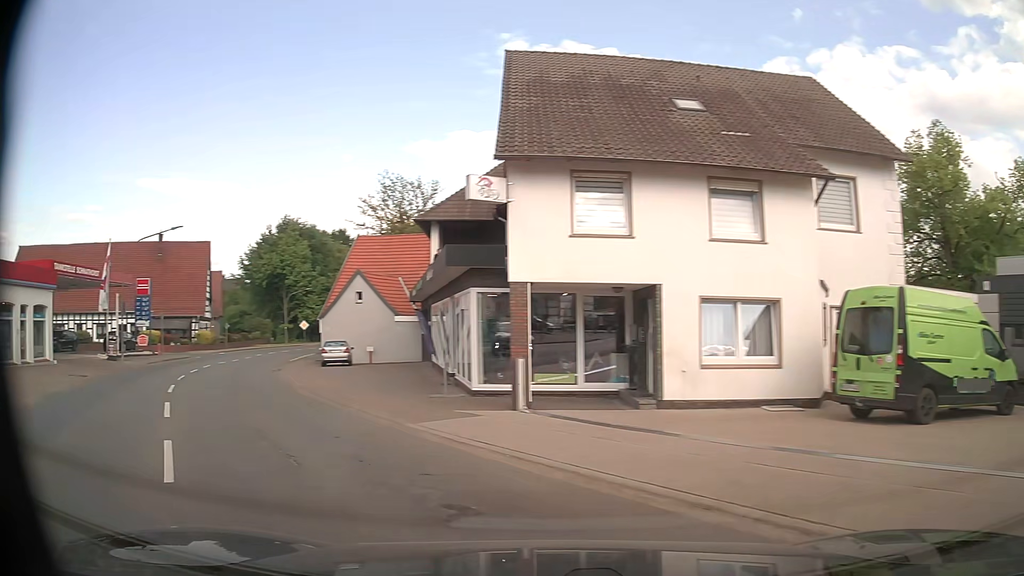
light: Day
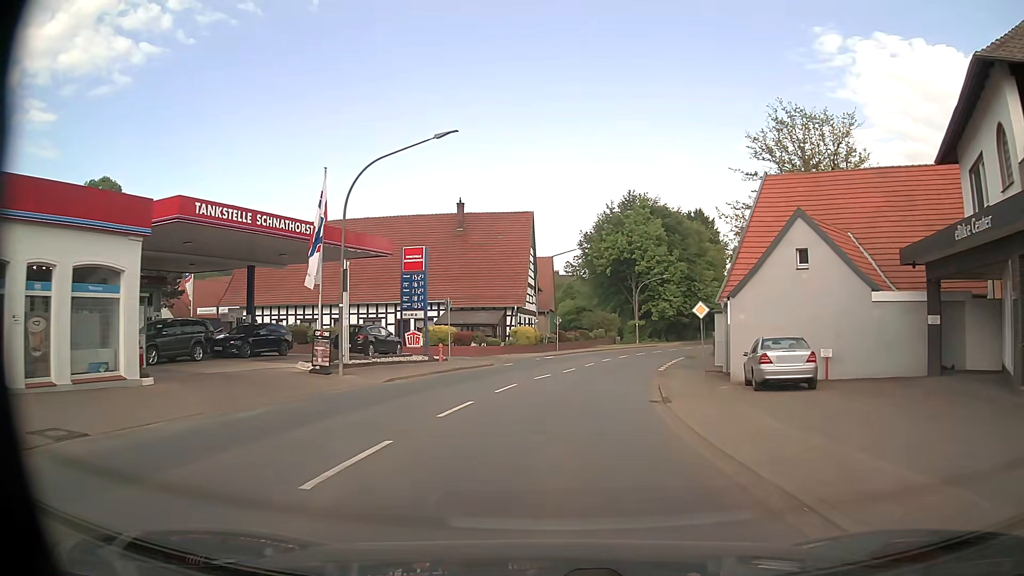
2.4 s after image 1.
(-8.5, +17.8) m; -31°
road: secondary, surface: asphalt
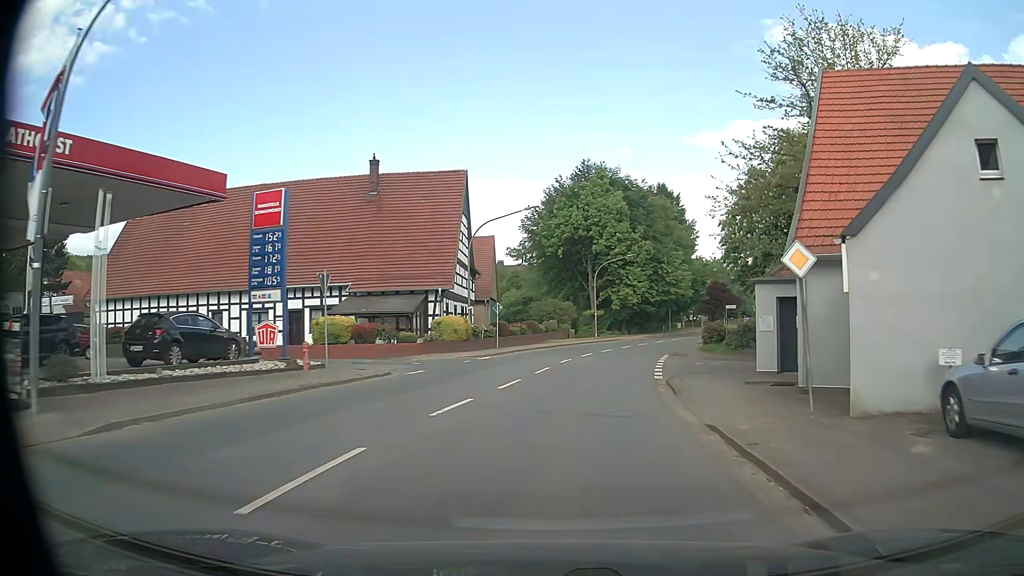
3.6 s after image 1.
(+0.5, +13.3) m; +4°
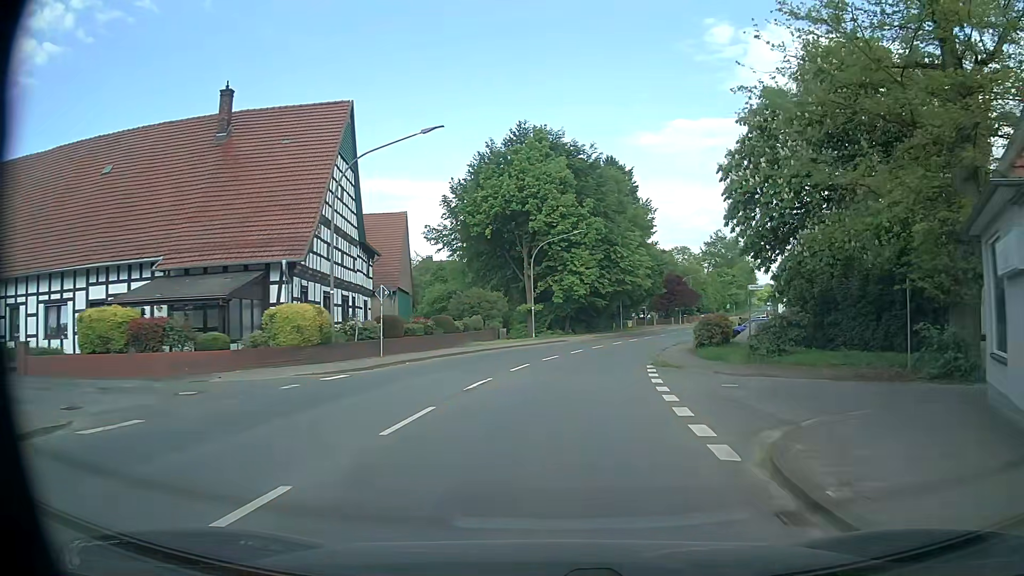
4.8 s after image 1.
(+0.9, +14.5) m; +6°
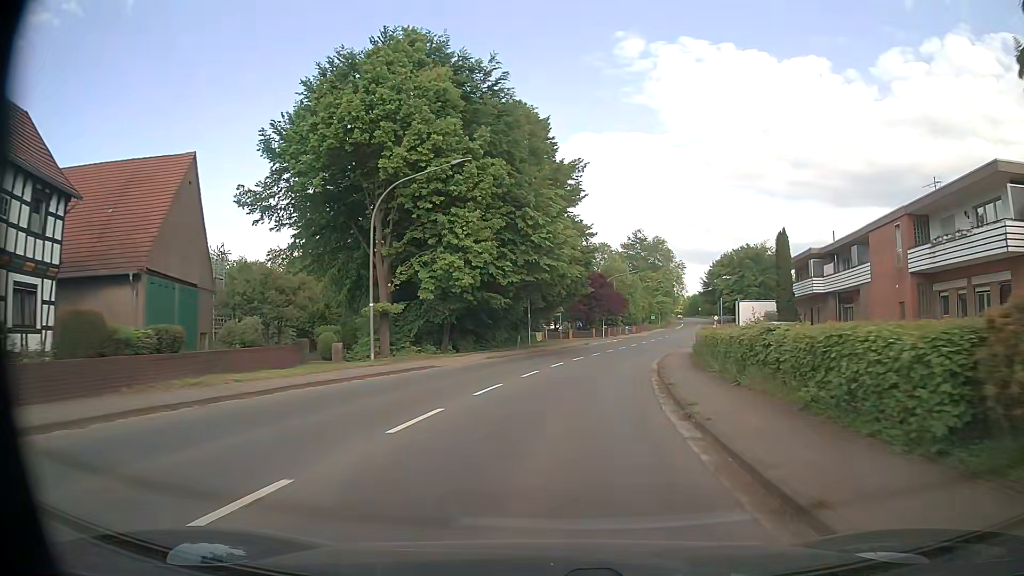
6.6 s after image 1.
(+1.8, +23.4) m; +9°
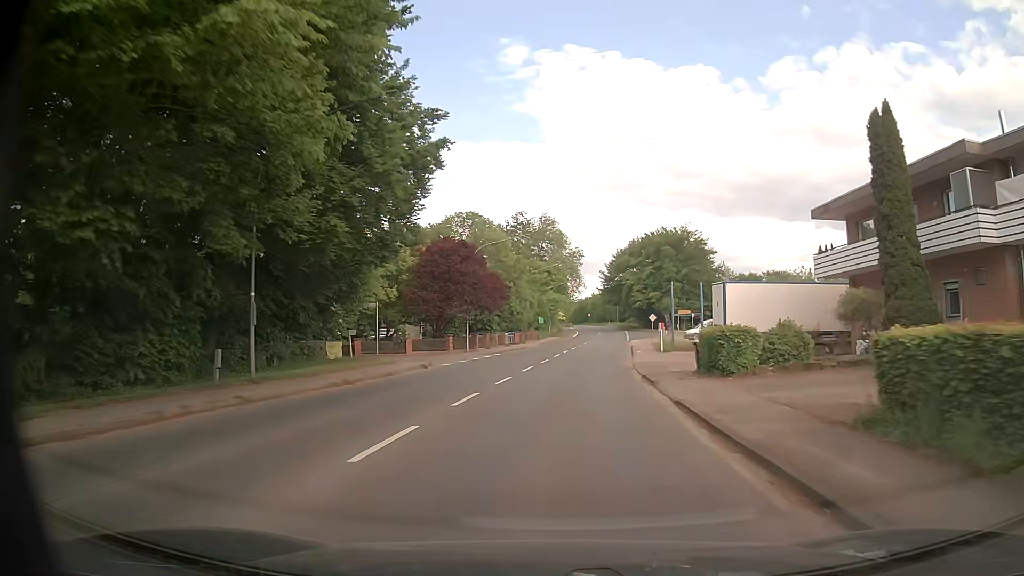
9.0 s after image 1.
(+2.8, +32.5) m; +10°
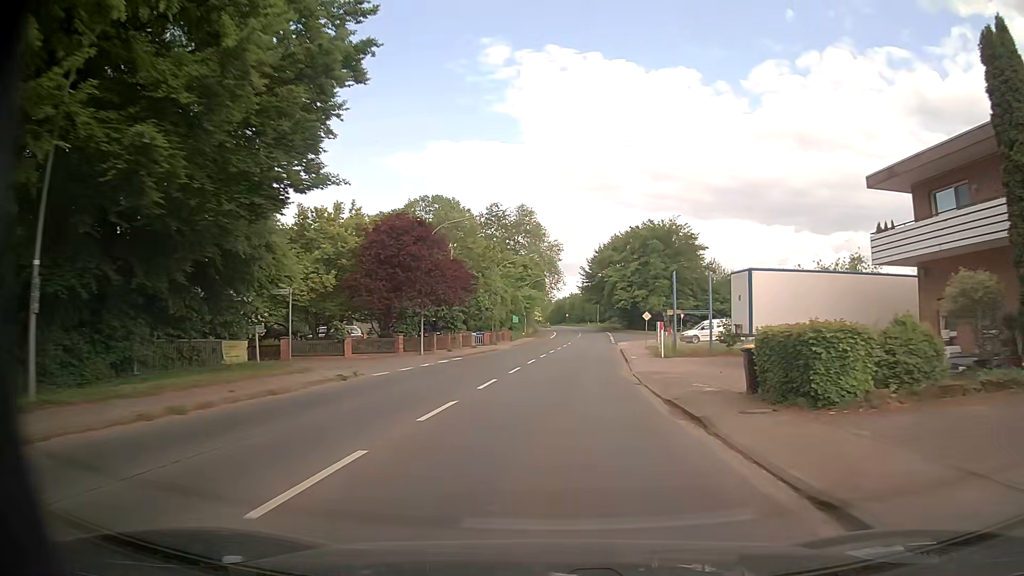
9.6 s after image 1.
(+0.1, +8.5) m; +2°
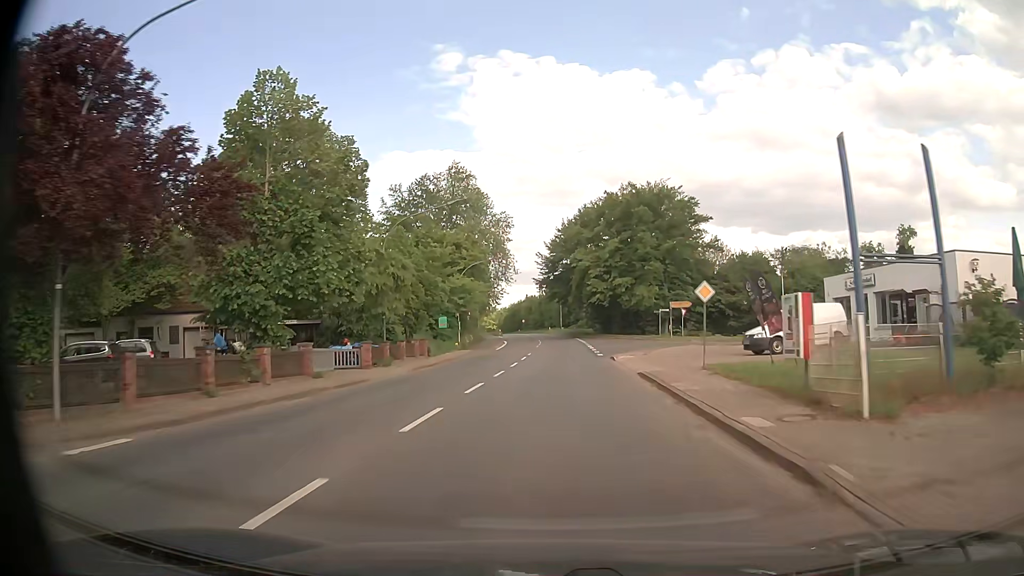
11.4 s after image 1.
(+1.1, +26.2) m; +4°
(0, +10) (0, +20) (0, +30) (0, +40) (0, +50) (0, +60) (0, +70) (0, +80) (-1, +90) (-1, +100) m
